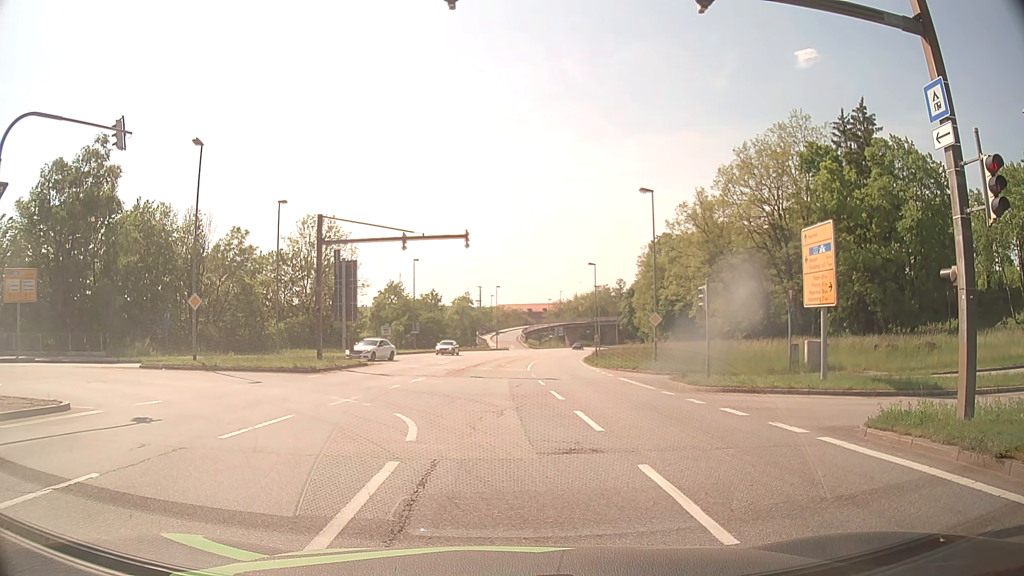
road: primary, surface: asphalt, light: Day
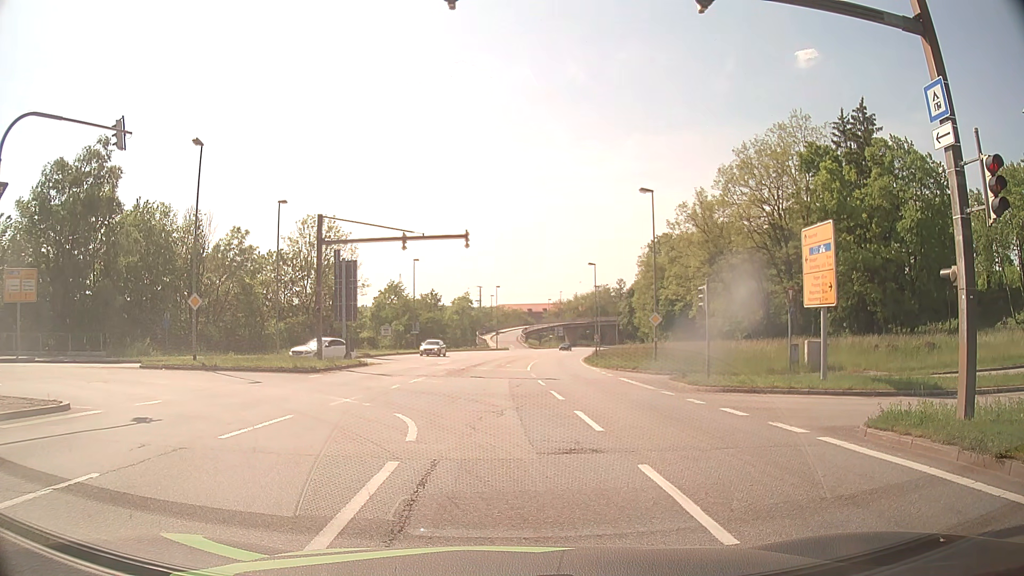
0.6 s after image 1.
(0.0, 0.0) m; 0°
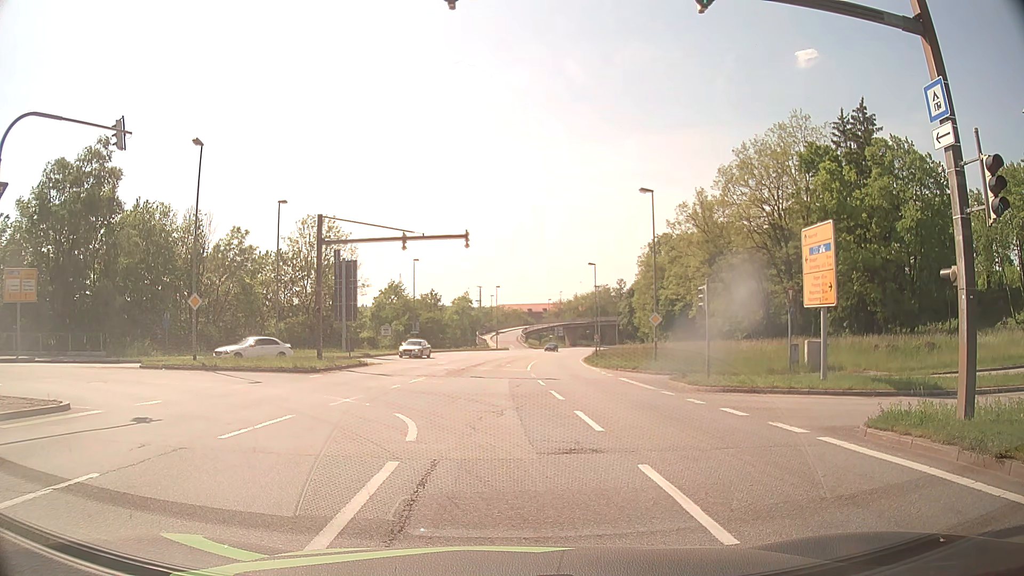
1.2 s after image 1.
(0.0, 0.0) m; 0°
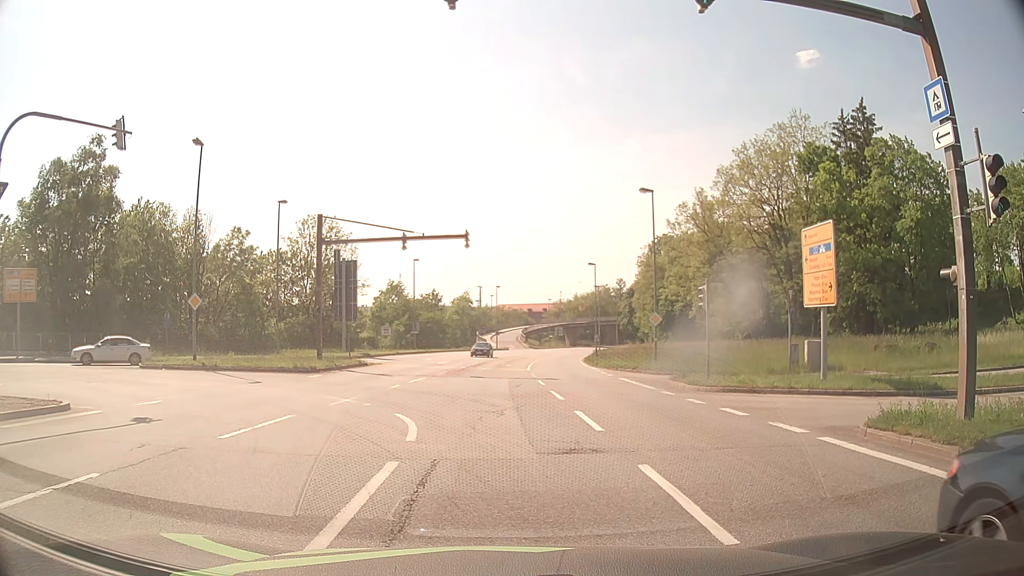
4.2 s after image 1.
(0.0, 0.0) m; 0°
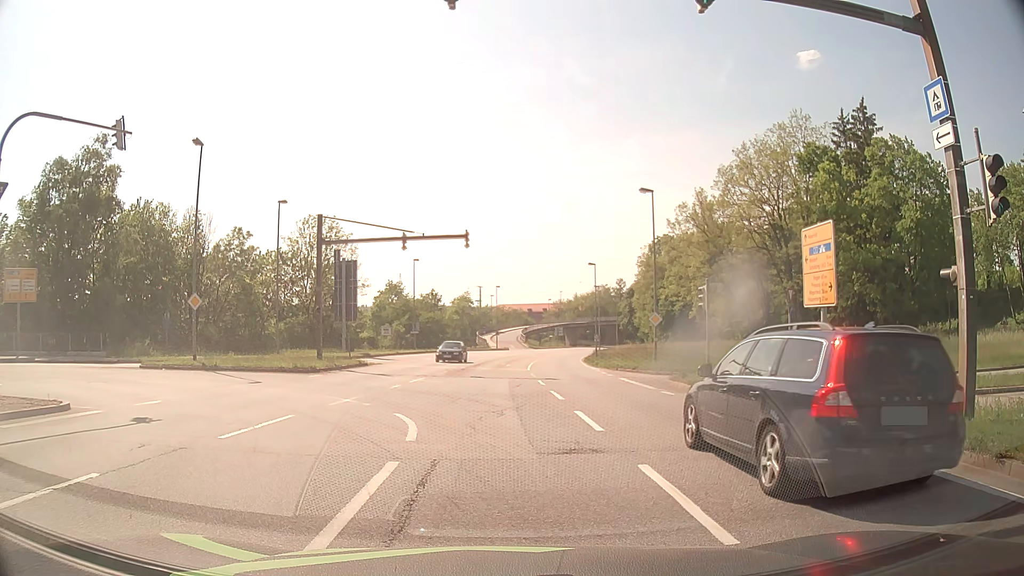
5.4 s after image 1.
(0.0, 0.0) m; 0°
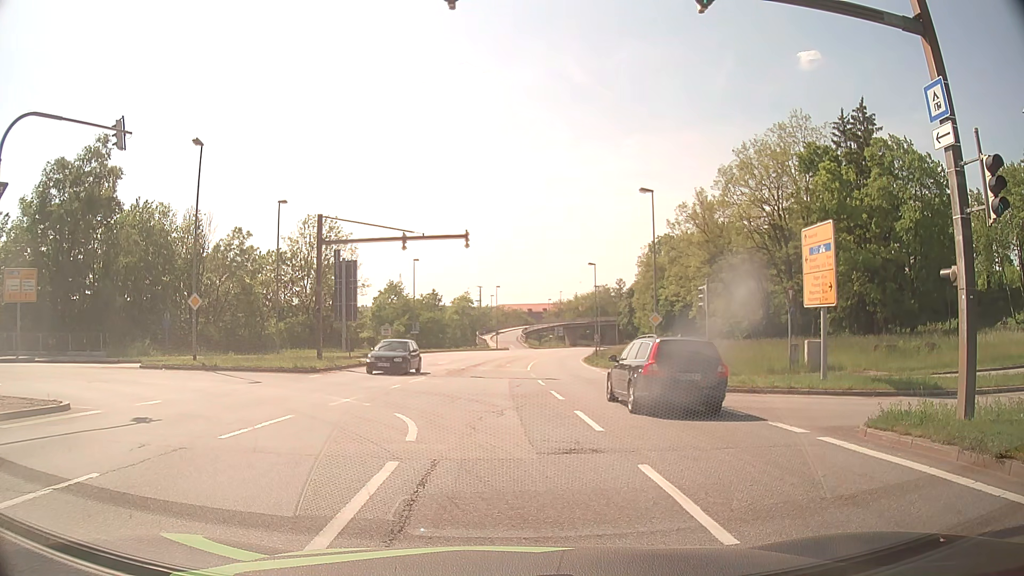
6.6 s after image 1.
(0.0, 0.0) m; 0°
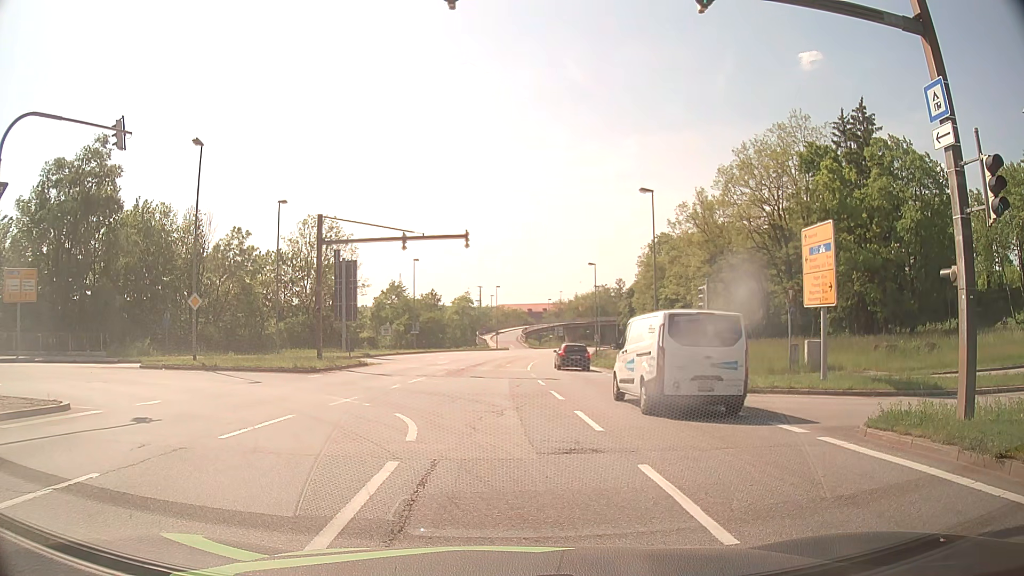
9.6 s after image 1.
(0.0, 0.0) m; 0°
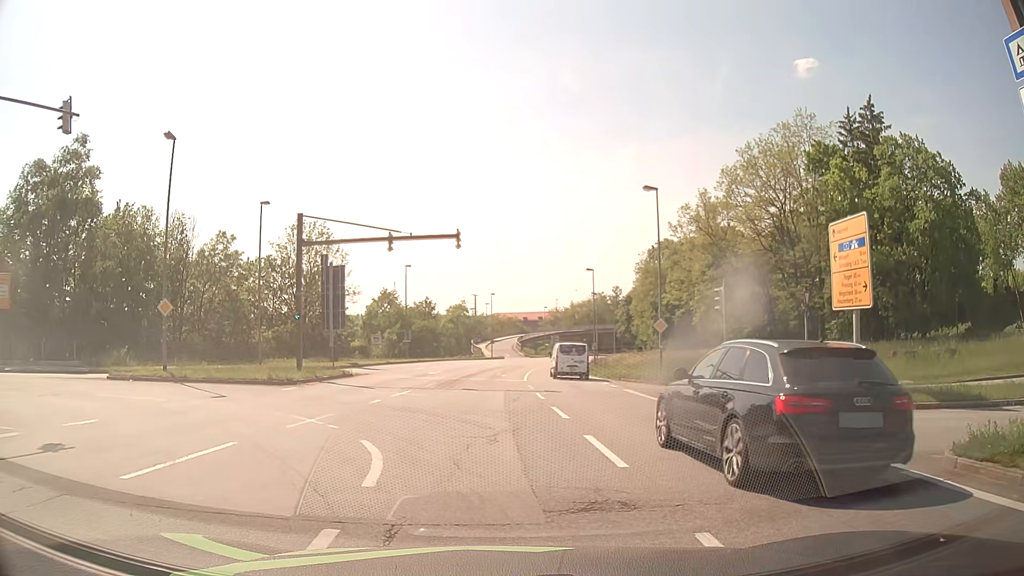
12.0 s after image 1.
(0.0, +2.7) m; +2°
